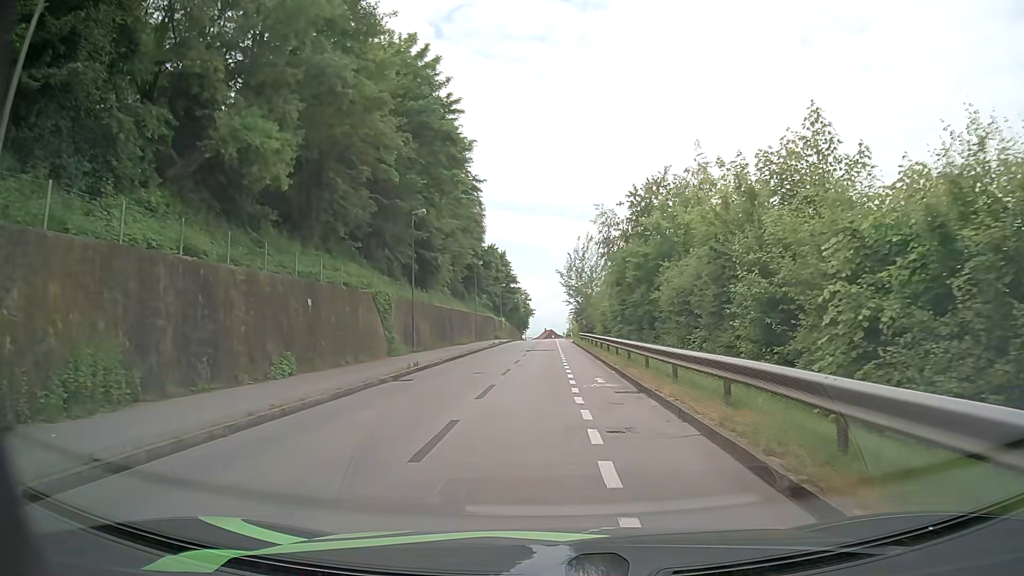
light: Day
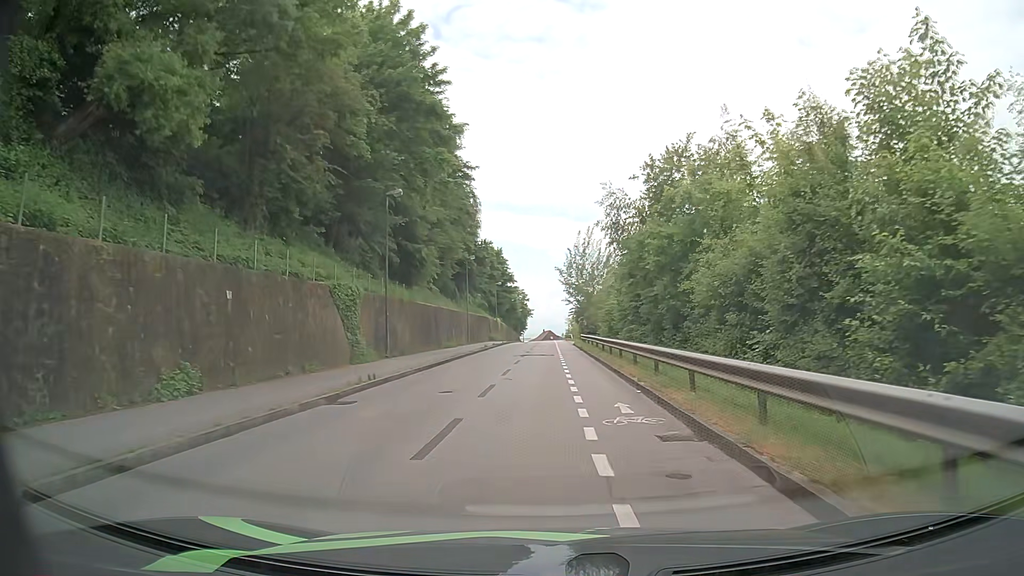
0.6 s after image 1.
(0.0, +5.8) m; 0°
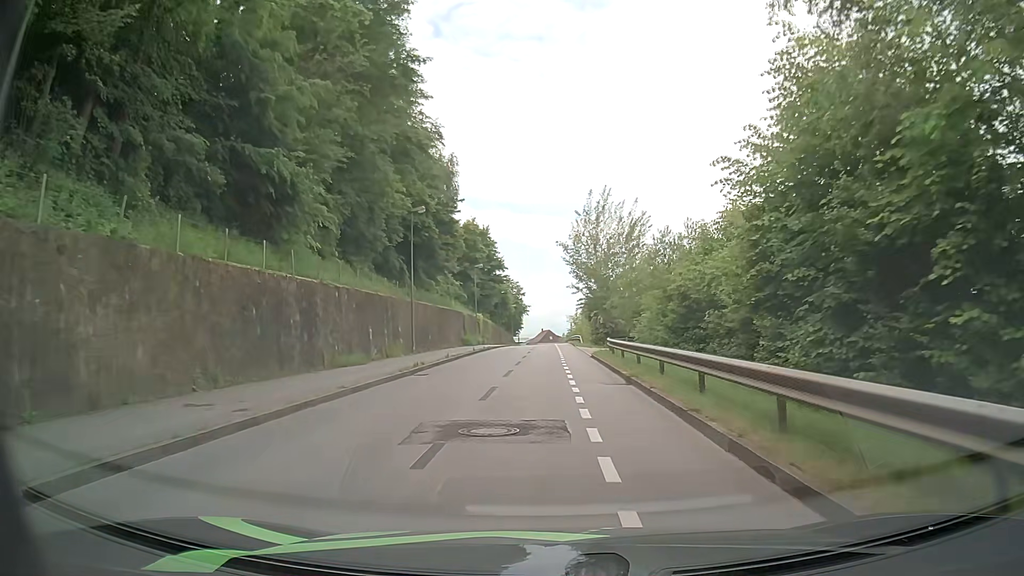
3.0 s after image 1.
(+0.2, +24.8) m; +1°
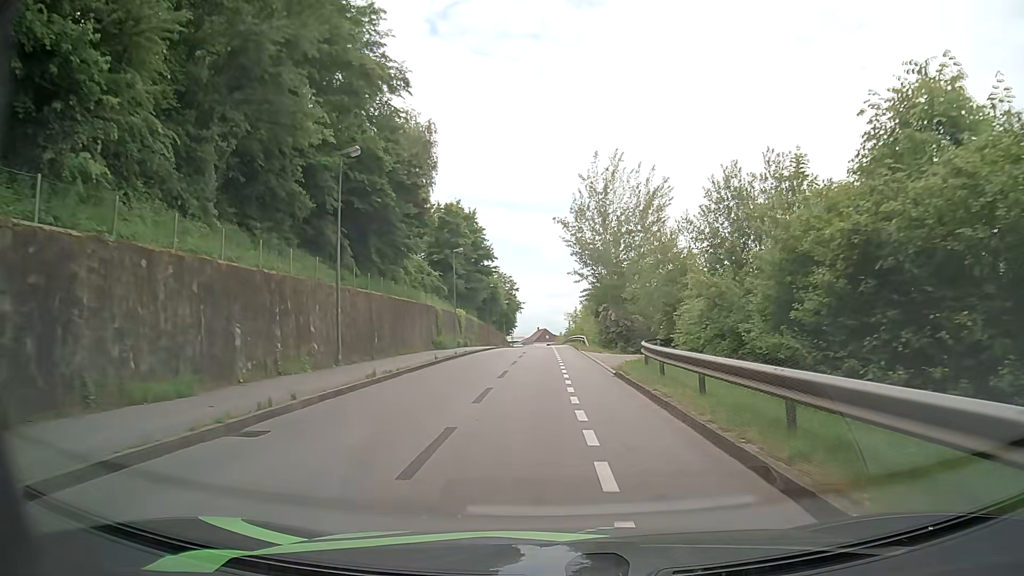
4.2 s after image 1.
(0.0, +12.5) m; 0°
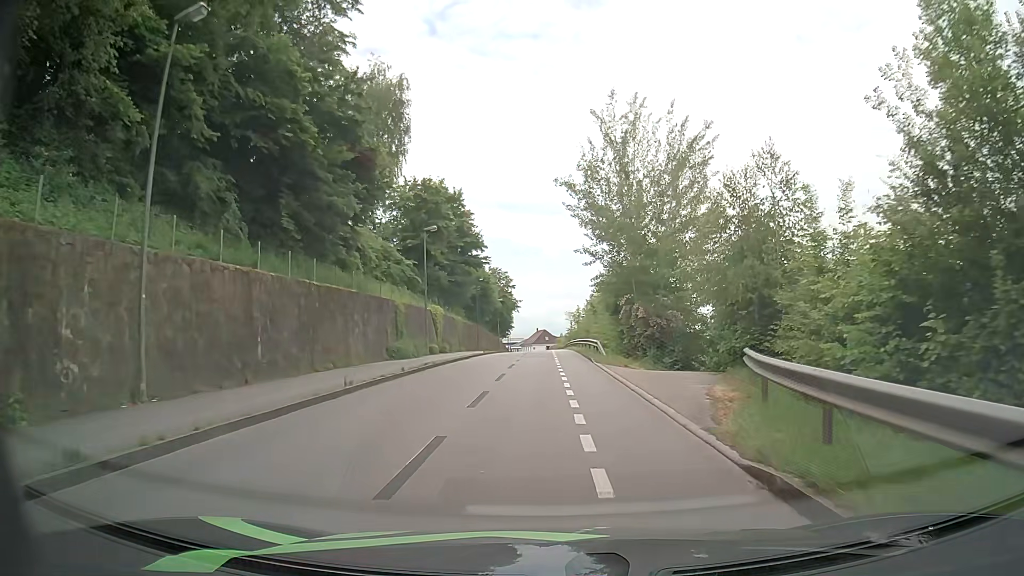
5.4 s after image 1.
(+0.1, +12.6) m; +1°
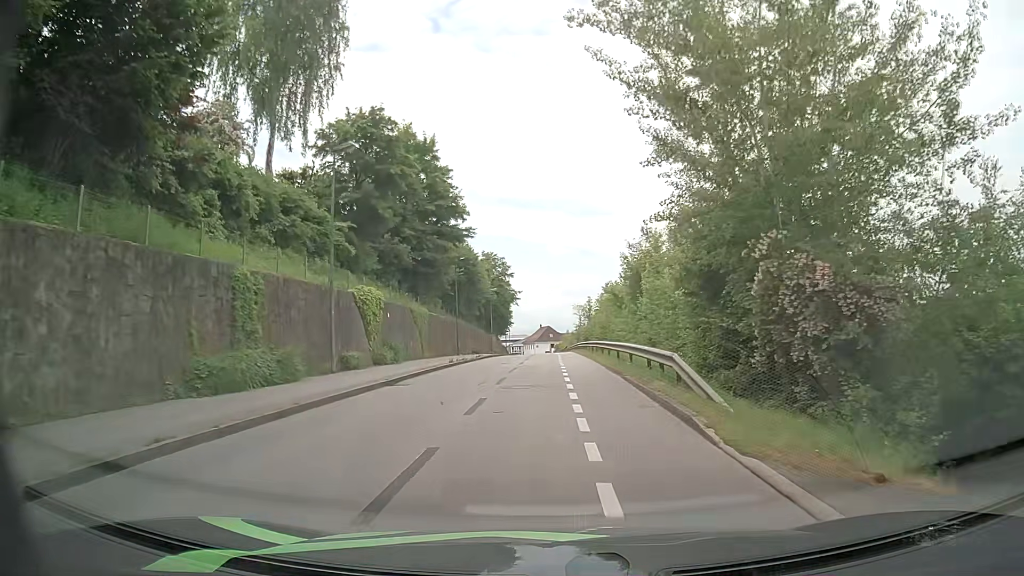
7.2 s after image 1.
(-0.1, +19.0) m; 0°
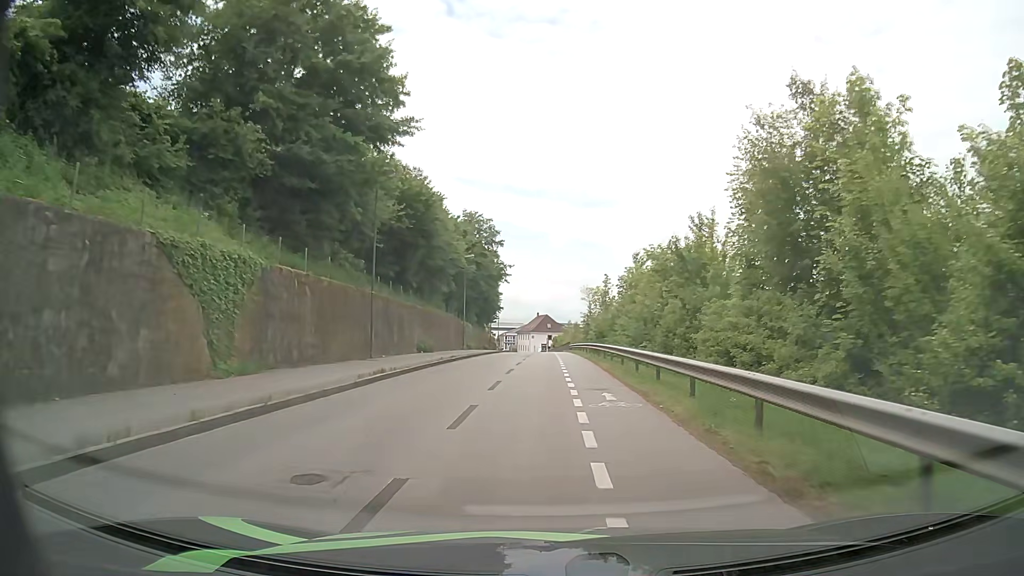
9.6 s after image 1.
(-0.3, +25.6) m; -1°
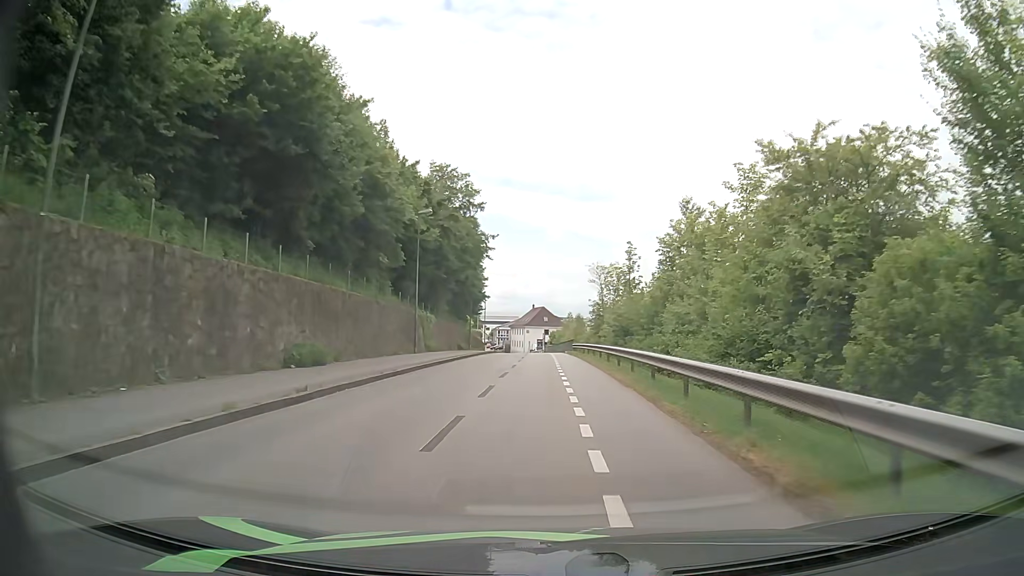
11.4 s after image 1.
(+0.1, +19.7) m; 0°
(0, +10) (0, +20) (0, +30) (0, +40) (0, +50) (0, +60) (0, +70) (-1, +80) (-1, +90) (-2, +100) m
